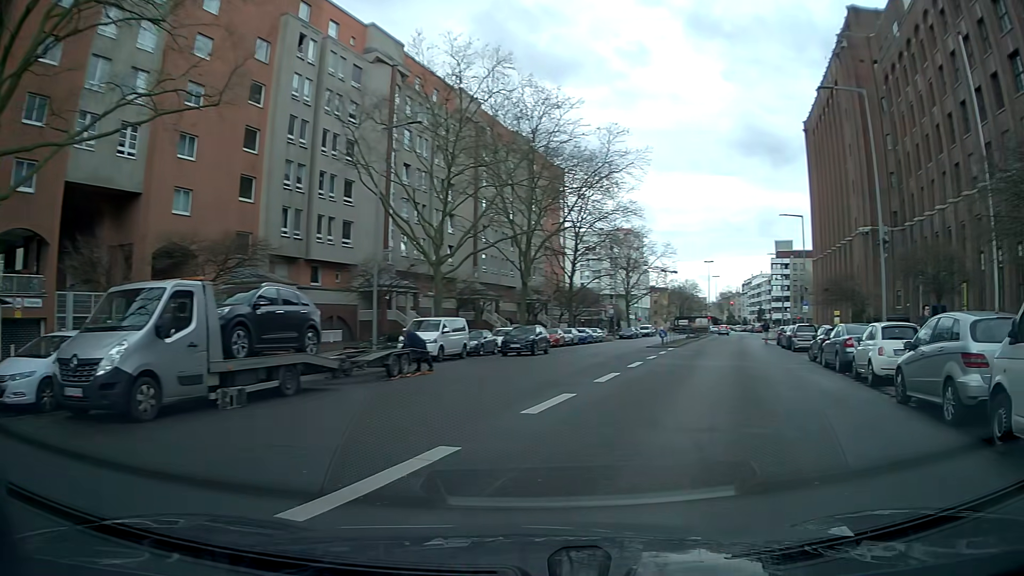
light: Day
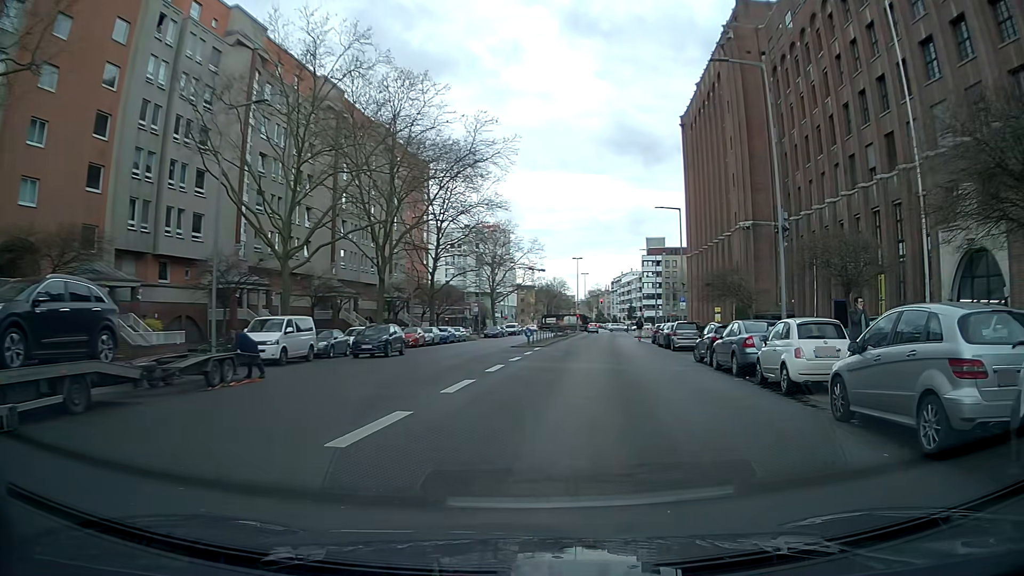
(+0.3, +3.1) m; +12°
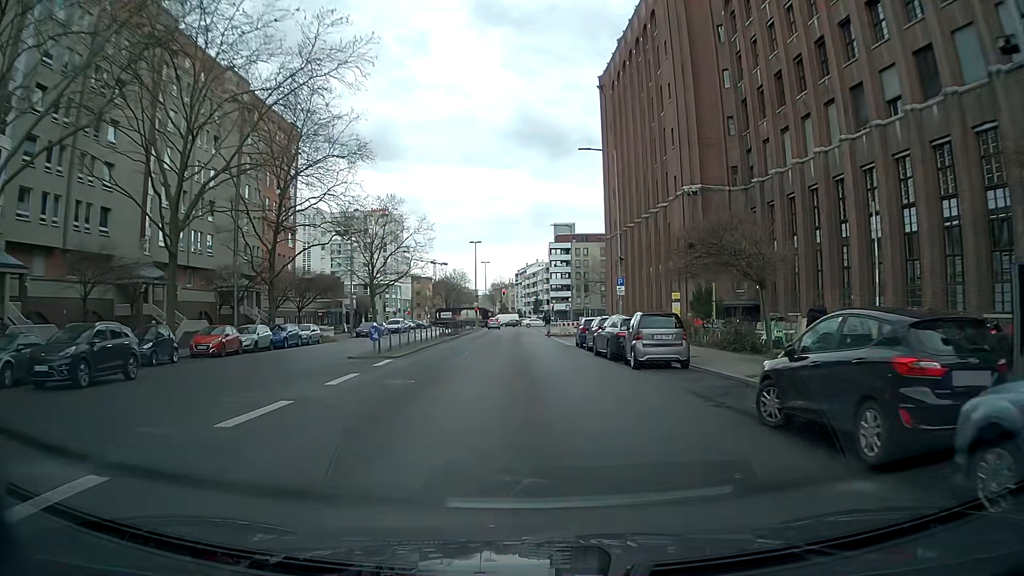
(+1.9, +17.4) m; +8°
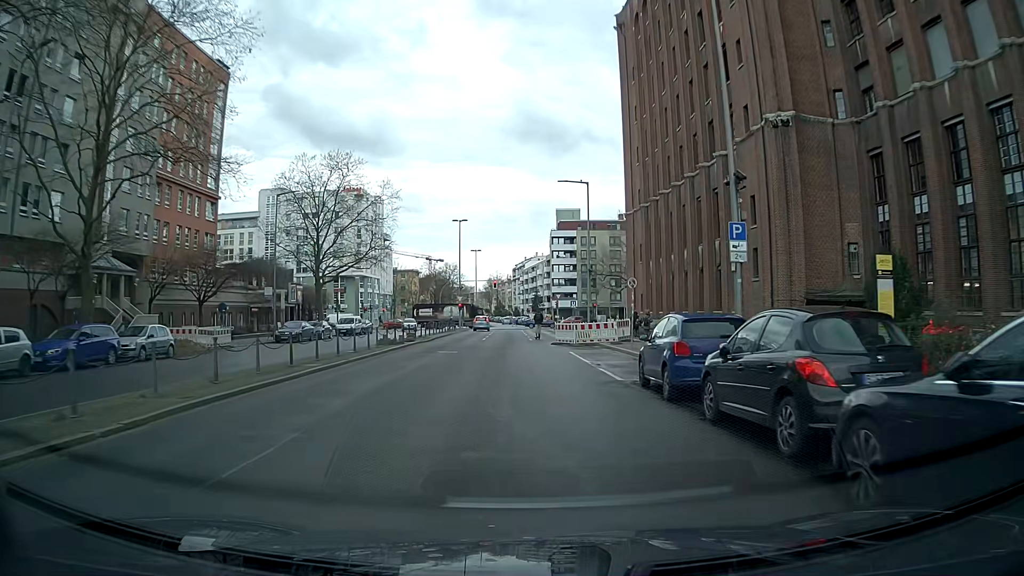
(+0.1, +20.9) m; +1°
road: tertiary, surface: asphalt
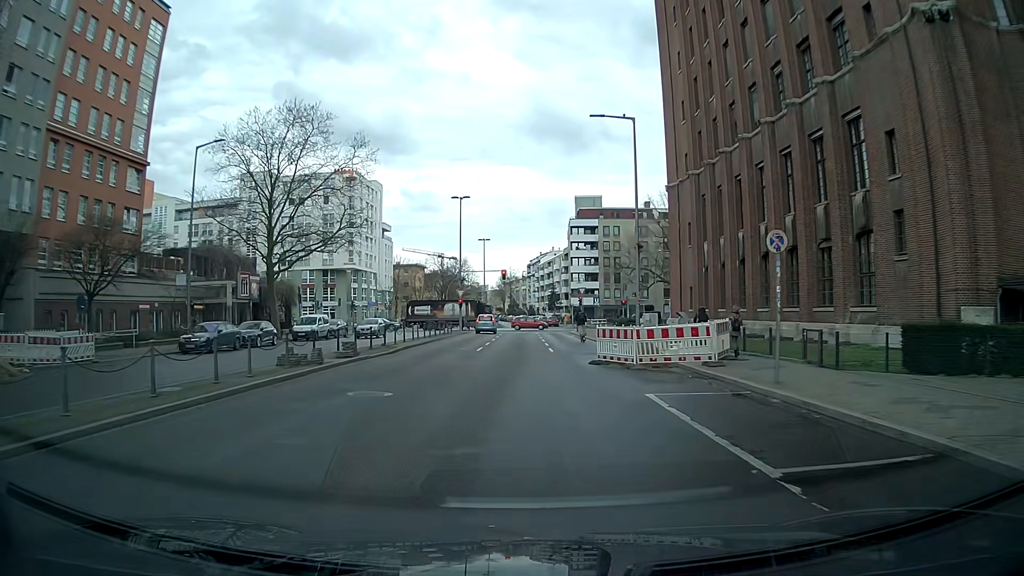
(-0.4, +15.0) m; -2°
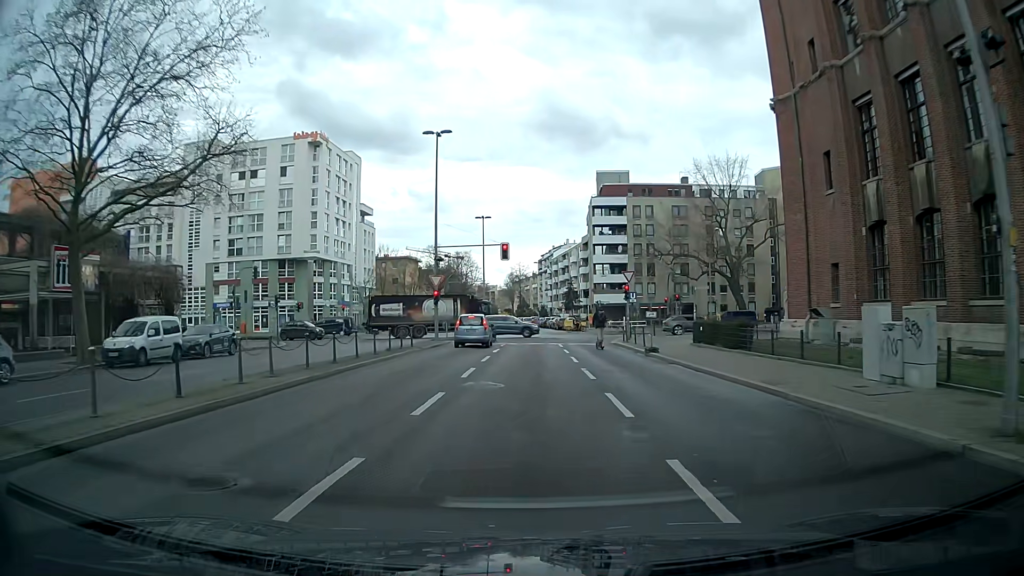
(-0.2, +23.7) m; -1°
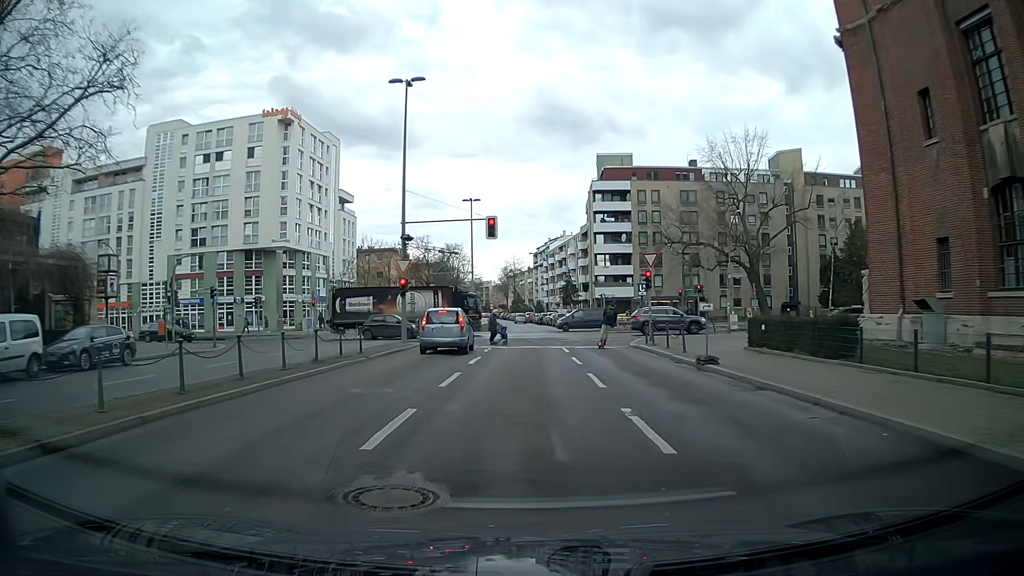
(+0.1, +8.9) m; +1°
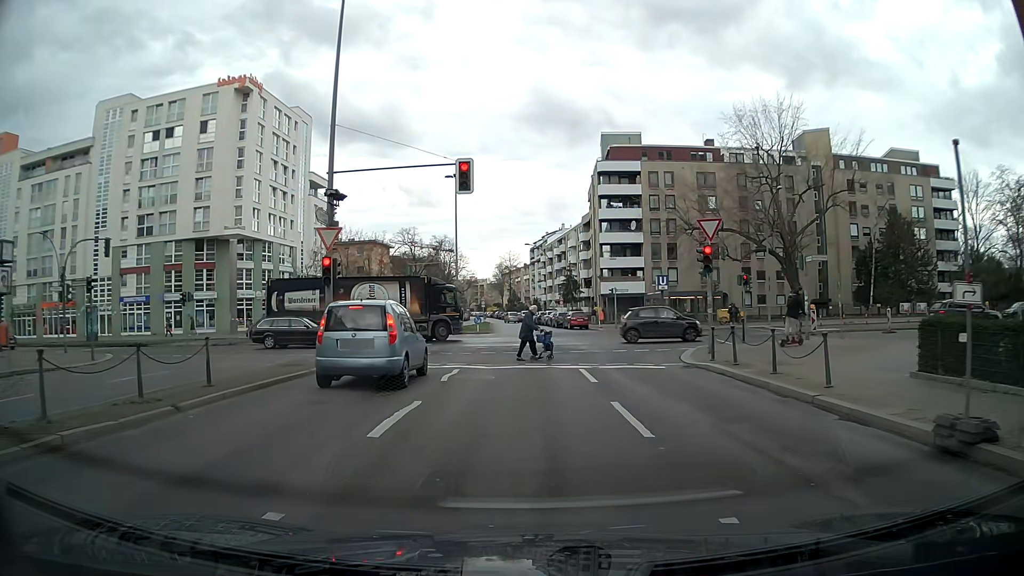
(-0.1, +11.0) m; -1°
(0, +10) (0, +20) (0, +30) (0, +40) (0, +50) (0, +60) (-1, +70) (-1, +80) (-2, +90) (-2, +100) m
